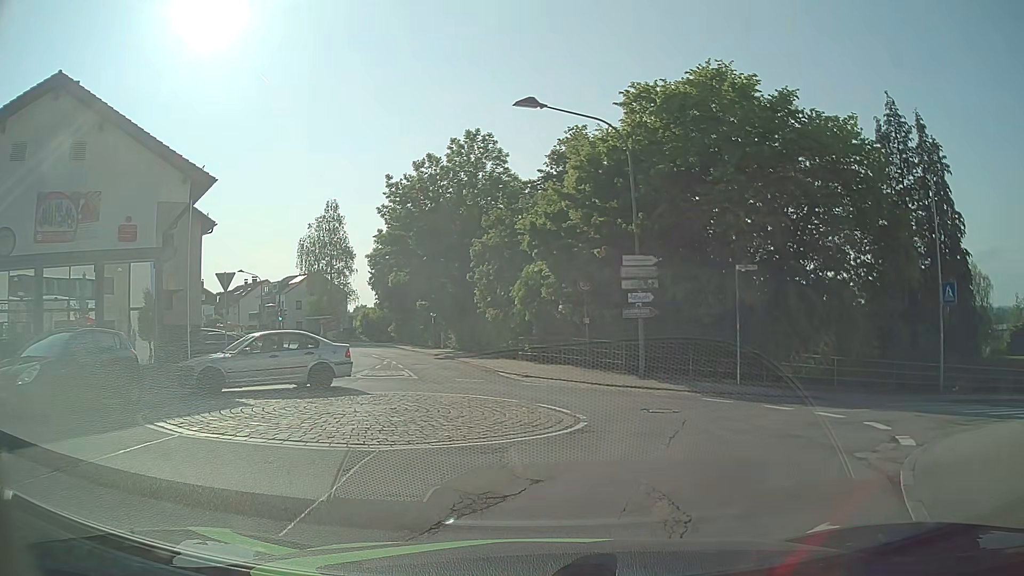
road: unclassified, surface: asphalt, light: Day
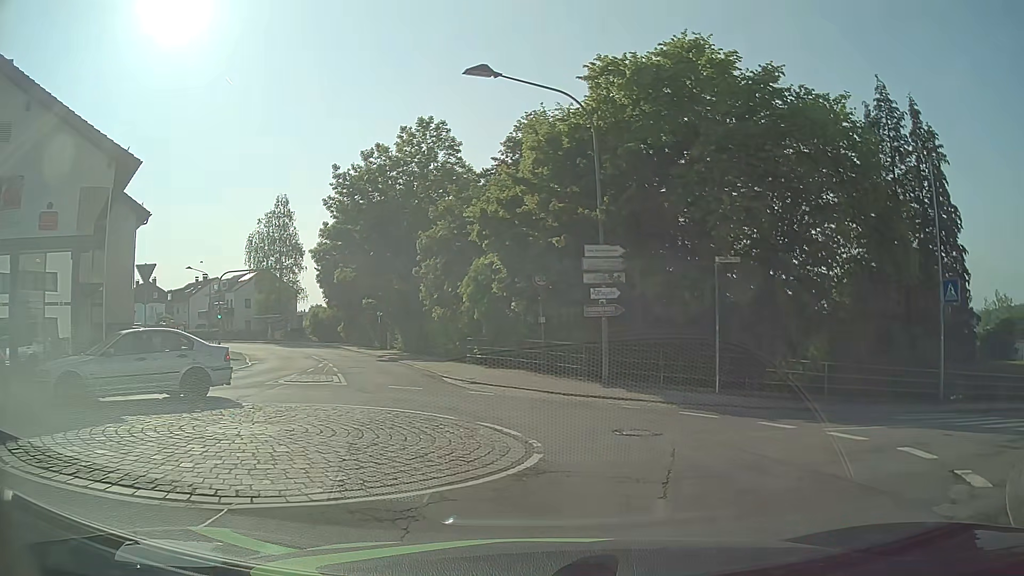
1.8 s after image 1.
(-0.1, +3.0) m; +3°
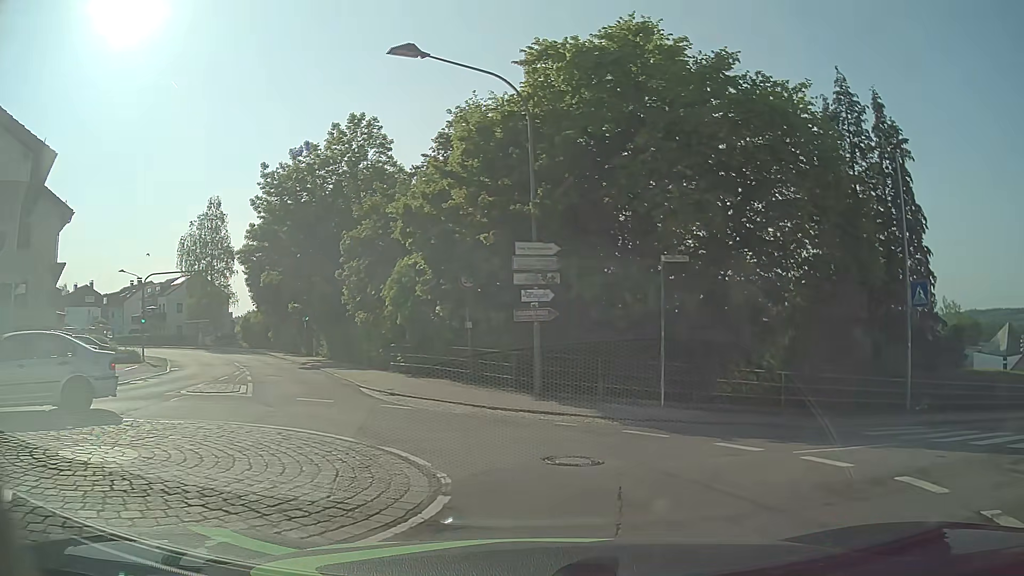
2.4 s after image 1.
(0.0, +1.9) m; +4°
(+4, +9) (+13, +13) (+22, +17) (+31, +22) (+40, +26) (+49, +30) (+57, +36) (+66, +41) (+73, +47) (+81, +54) m
